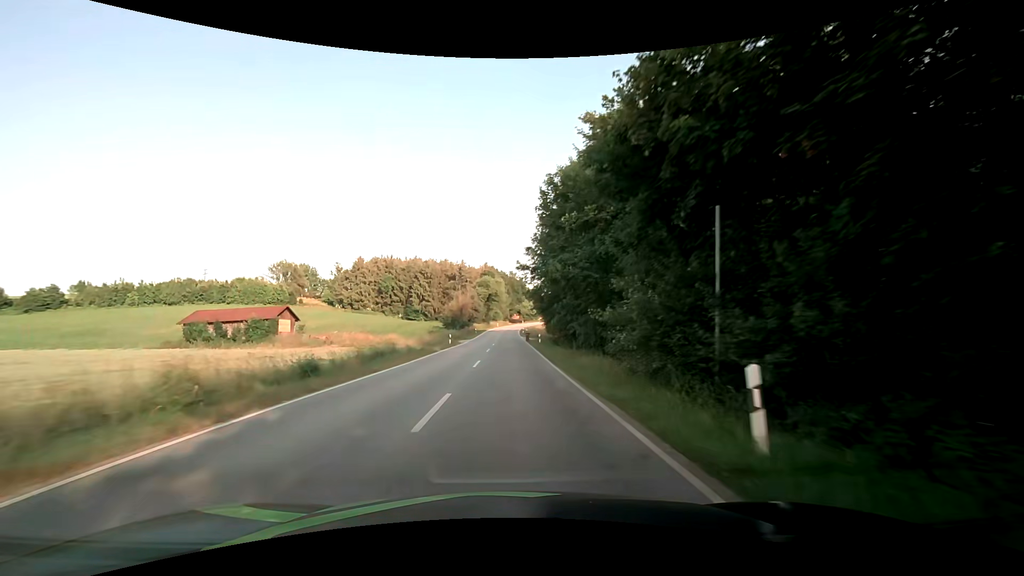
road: secondary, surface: asphalt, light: Day
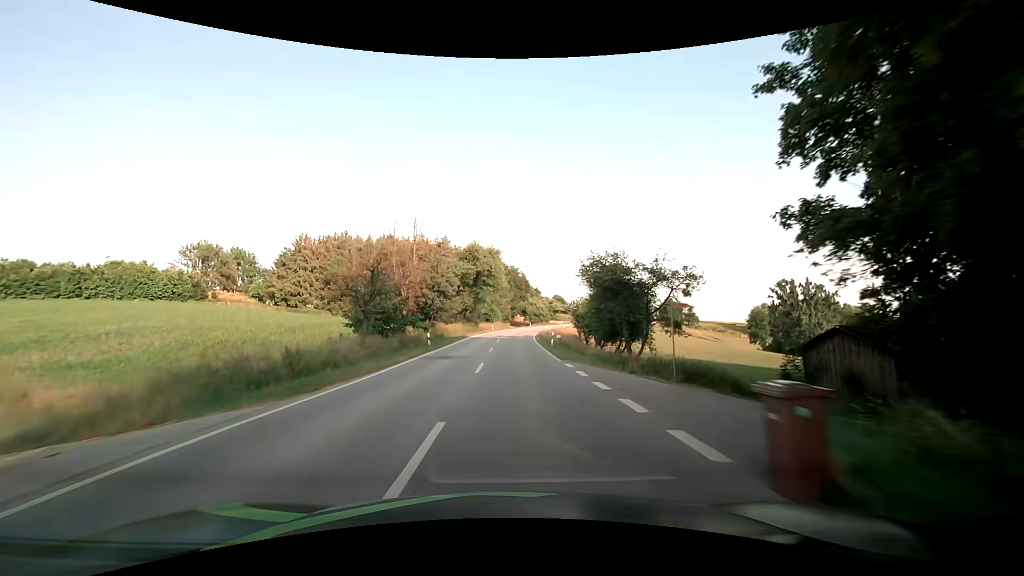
(+0.3, +52.2) m; +1°
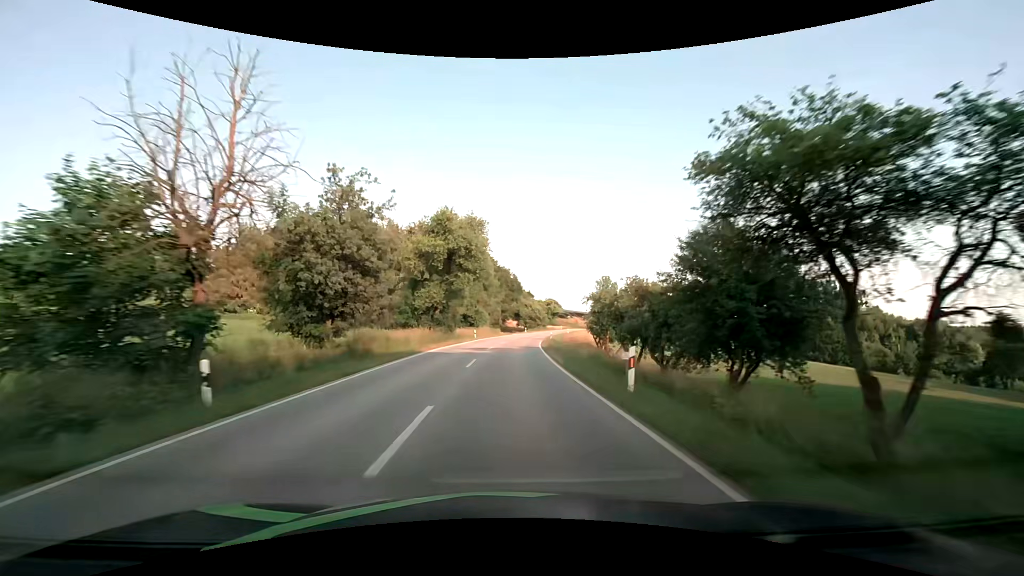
(+0.2, +22.7) m; +1°
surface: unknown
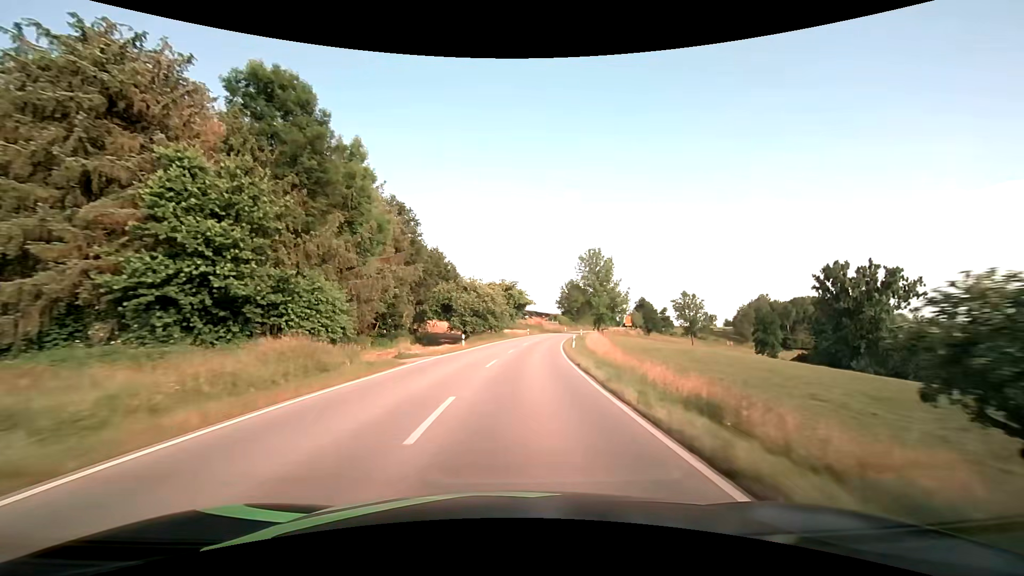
(+2.3, +58.8) m; +6°
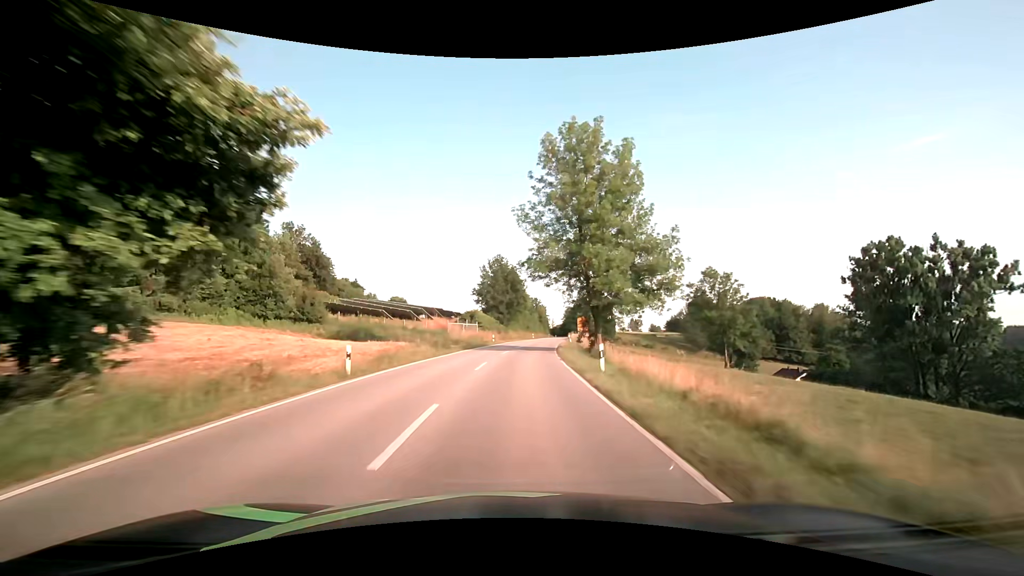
(+5.3, +60.5) m; +10°
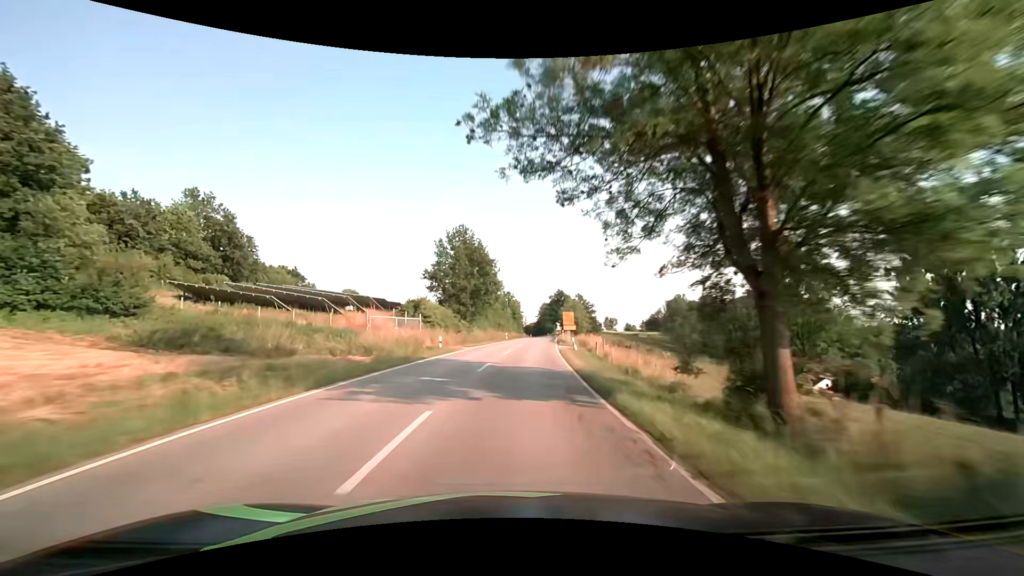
(+0.8, +24.6) m; +4°
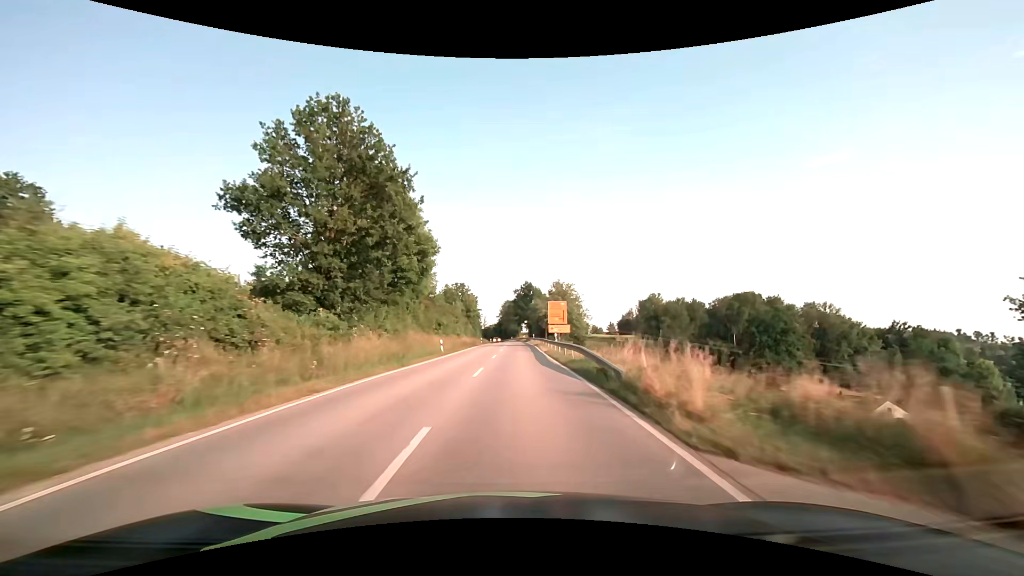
(+1.7, +37.2) m; +5°
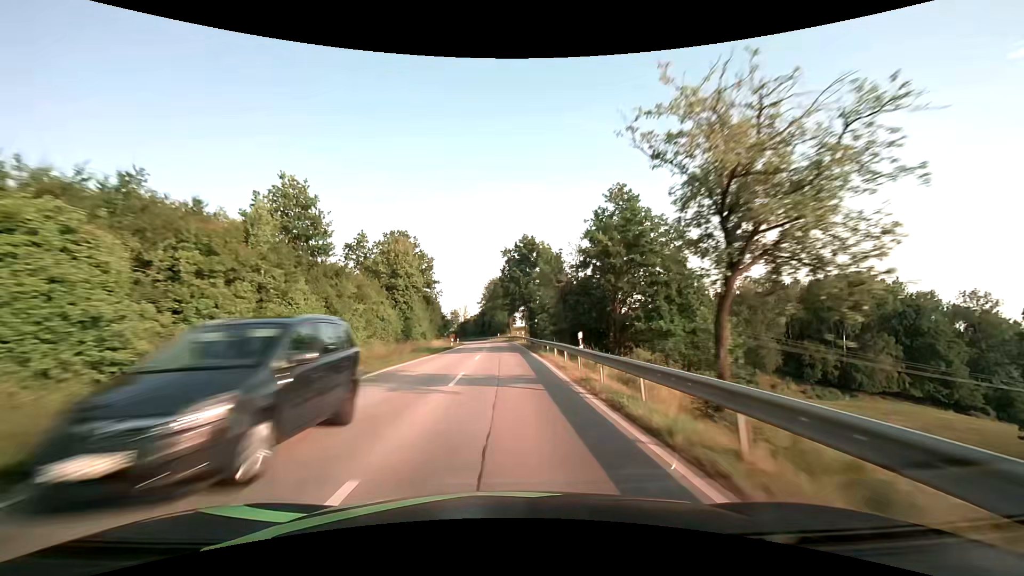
(+1.4, +62.4) m; +1°
(0, +10) (0, +20) (0, +30) (0, +40) (-1, +50) (-1, +60) (-2, +70) (-3, +80) (-4, +90) (-5, +100) m
